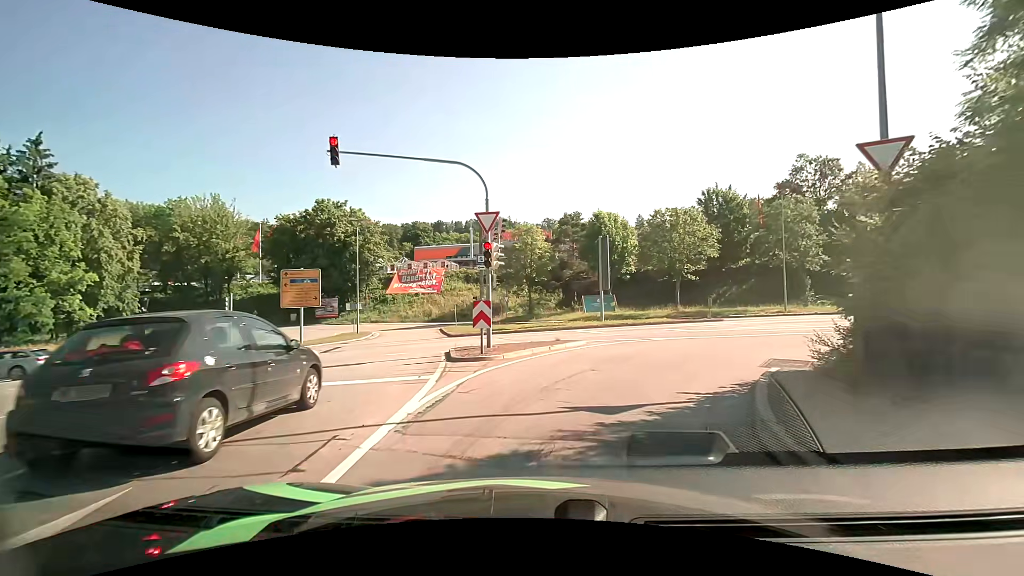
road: primary_link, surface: asphalt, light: Day
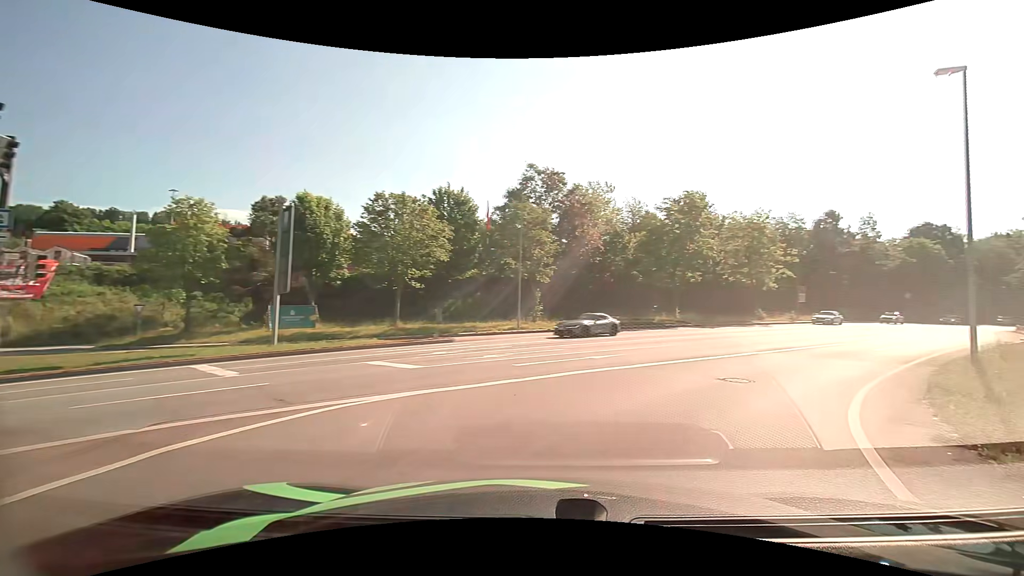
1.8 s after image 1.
(+2.7, +12.0) m; +29°
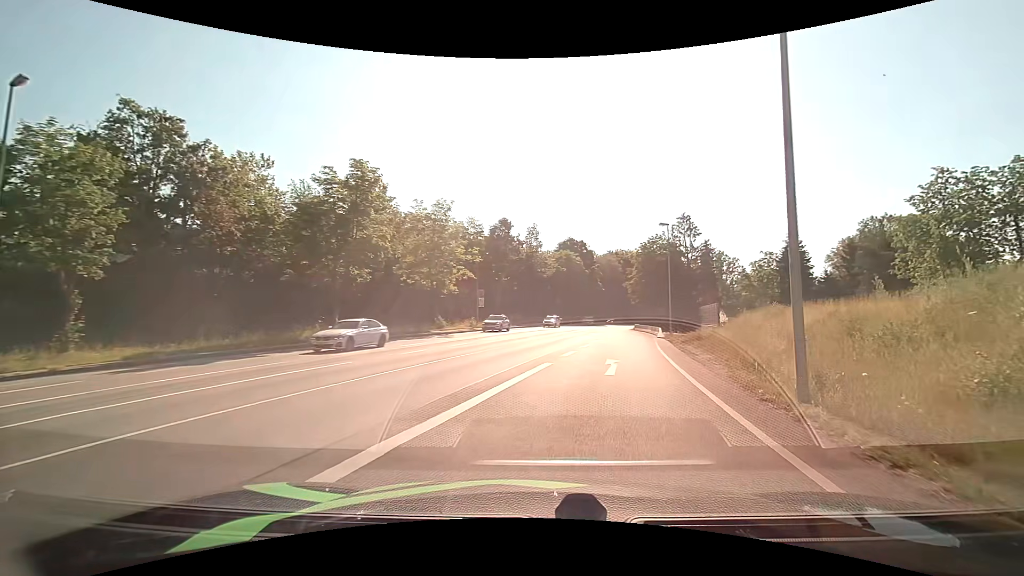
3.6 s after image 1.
(+5.1, +12.7) m; +35°
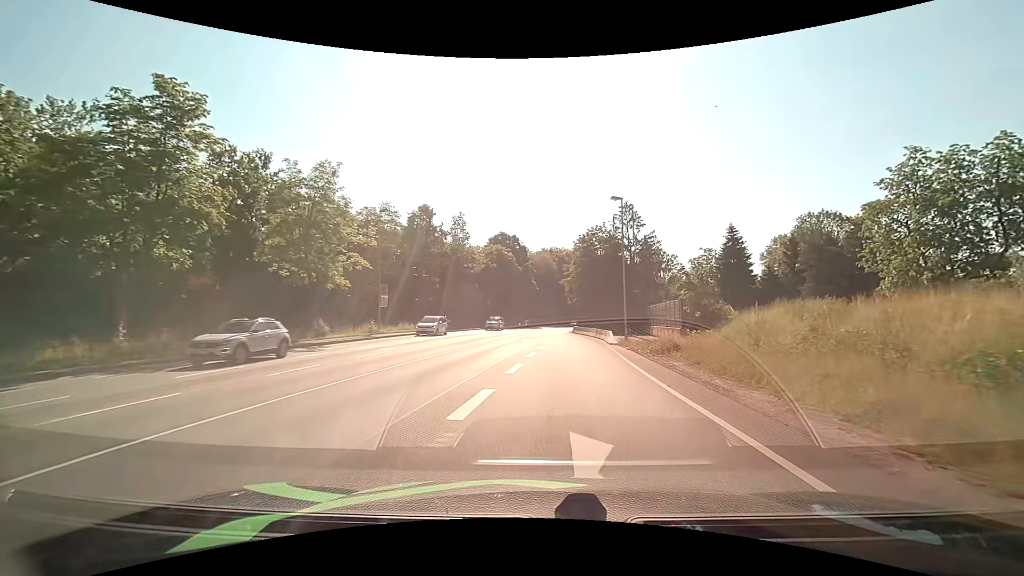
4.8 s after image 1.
(+0.9, +11.4) m; +8°
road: primary
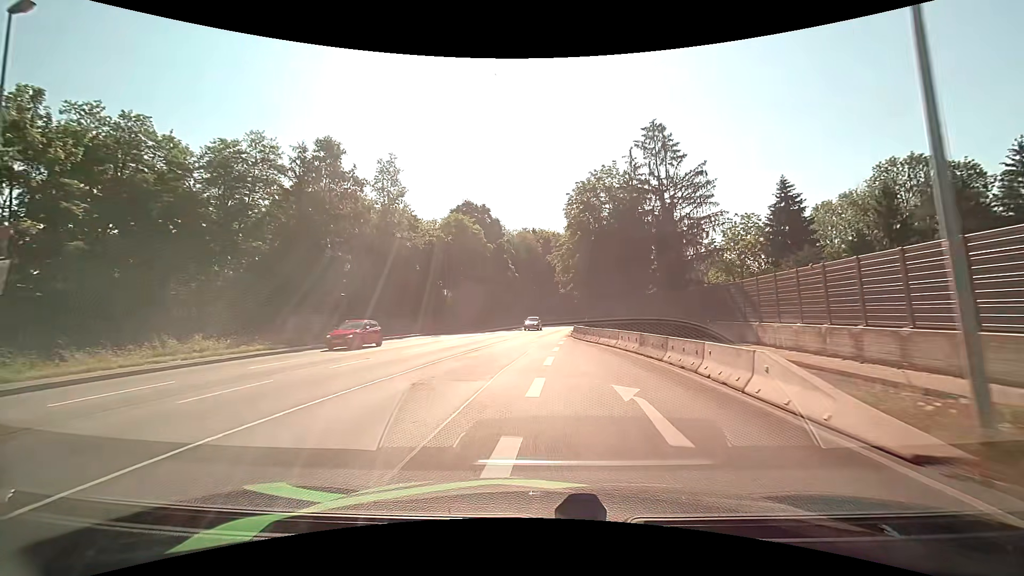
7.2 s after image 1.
(+0.7, +28.5) m; +2°
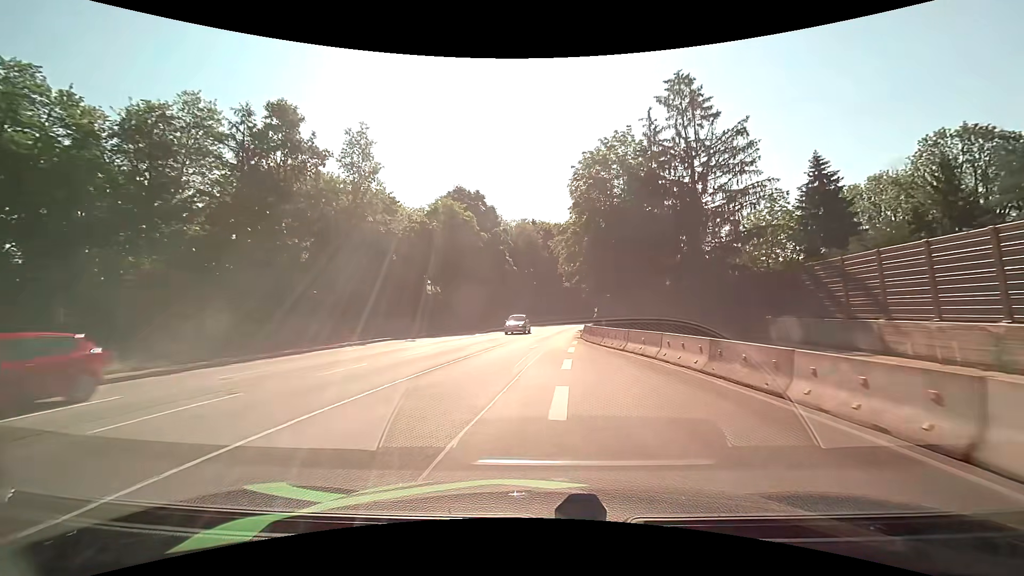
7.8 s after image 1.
(0.0, +8.2) m; 0°
